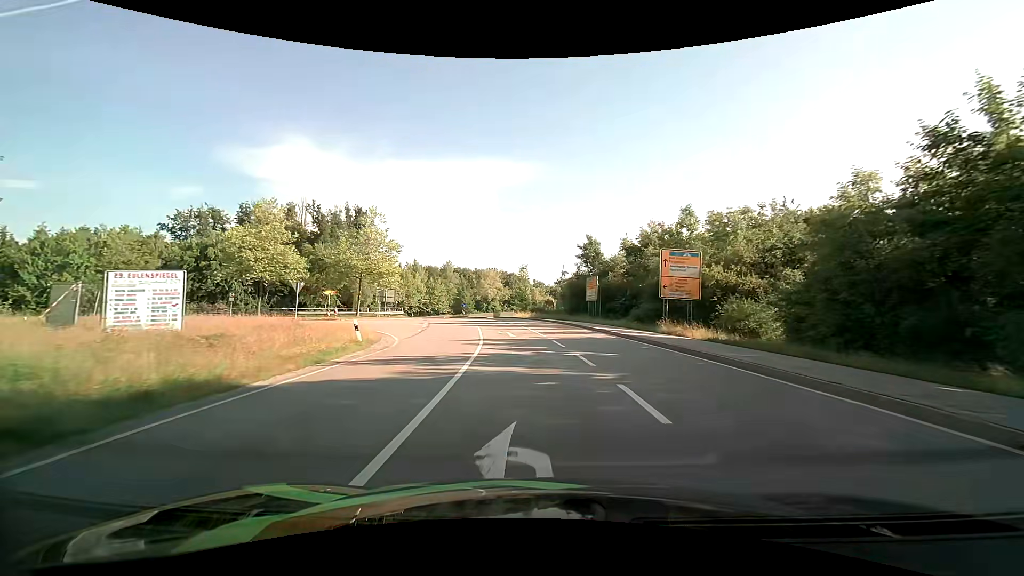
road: secondary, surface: asphalt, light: Day
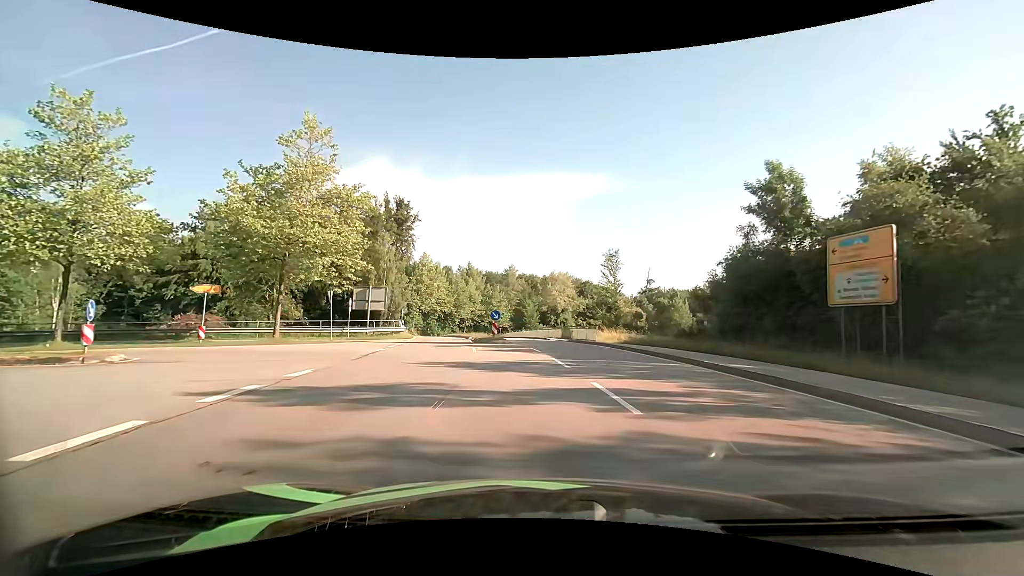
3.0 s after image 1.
(-2.0, +30.0) m; -8°
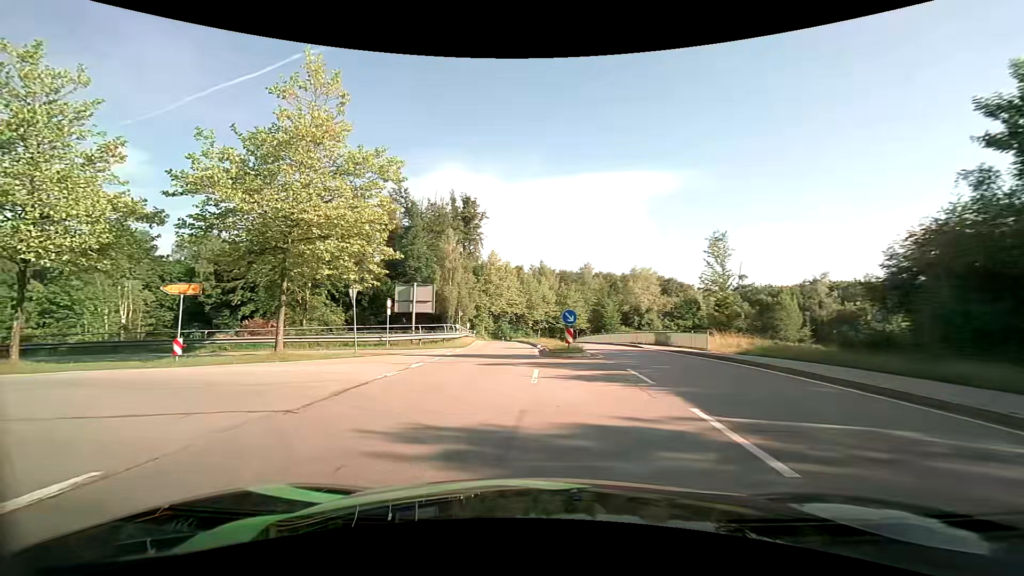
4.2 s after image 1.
(-0.4, +8.0) m; -8°
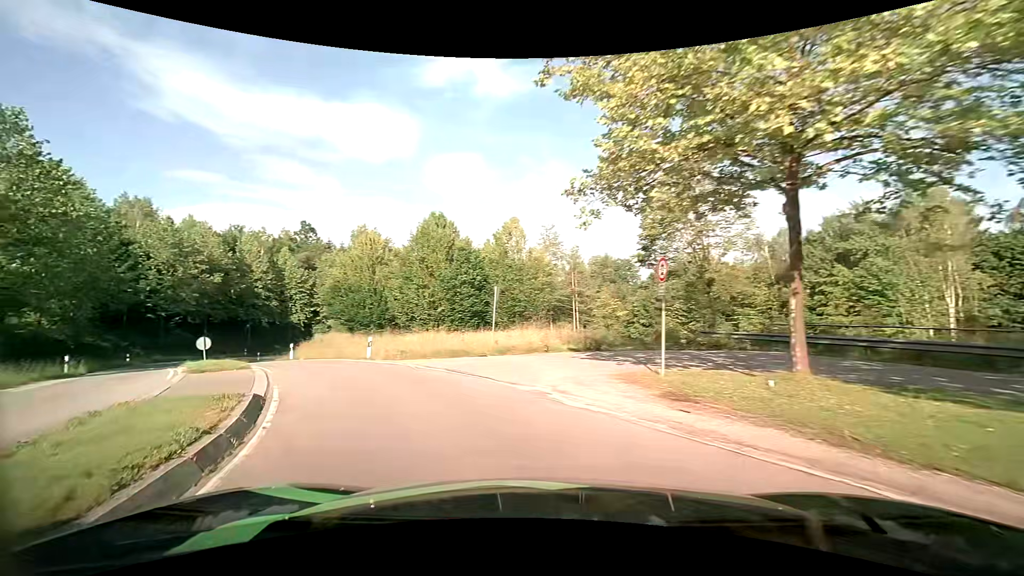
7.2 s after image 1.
(-10.0, +12.4) m; -79°
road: primary_link
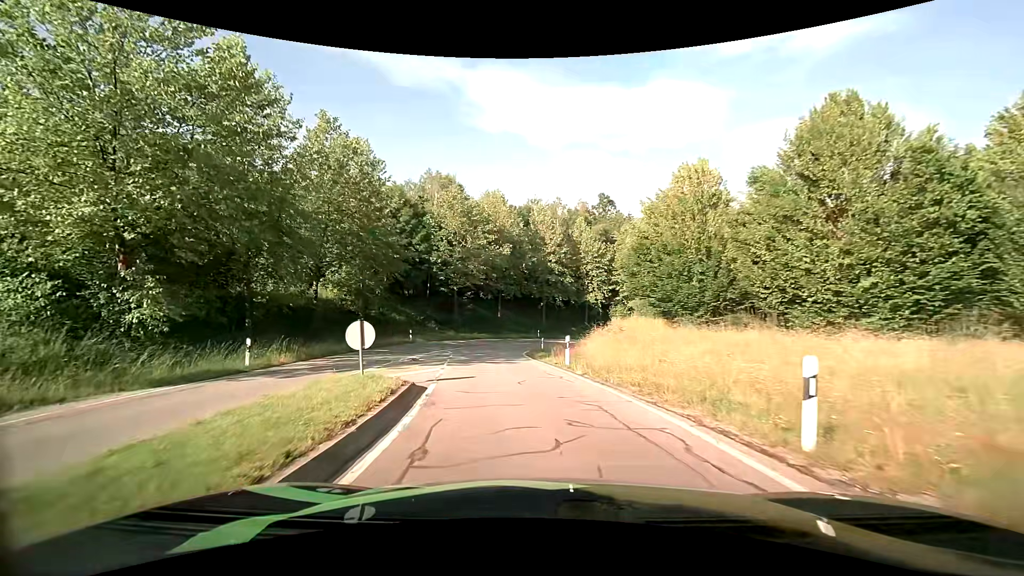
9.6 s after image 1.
(-5.9, +16.8) m; -33°
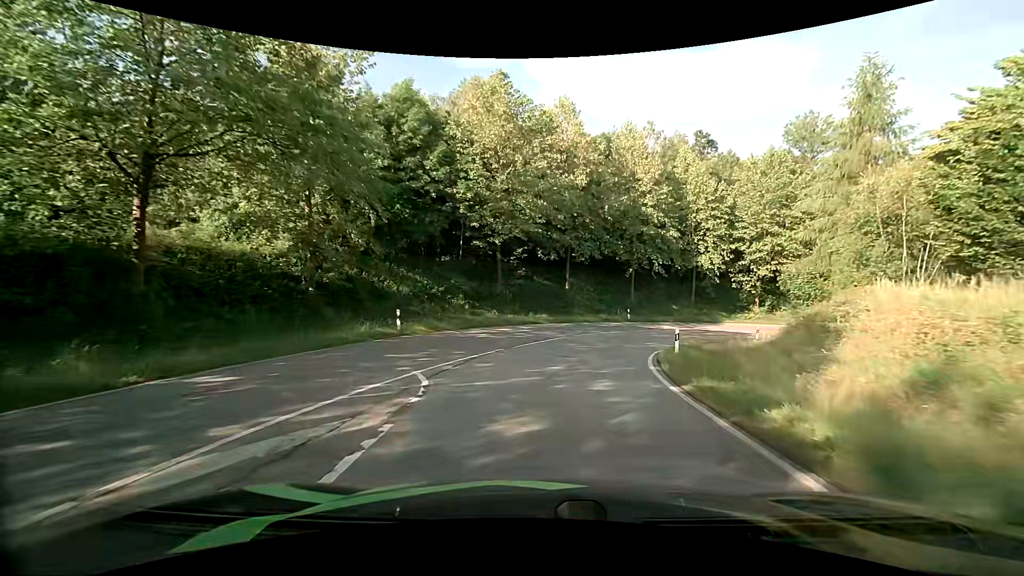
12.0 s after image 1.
(-2.0, +21.9) m; -7°
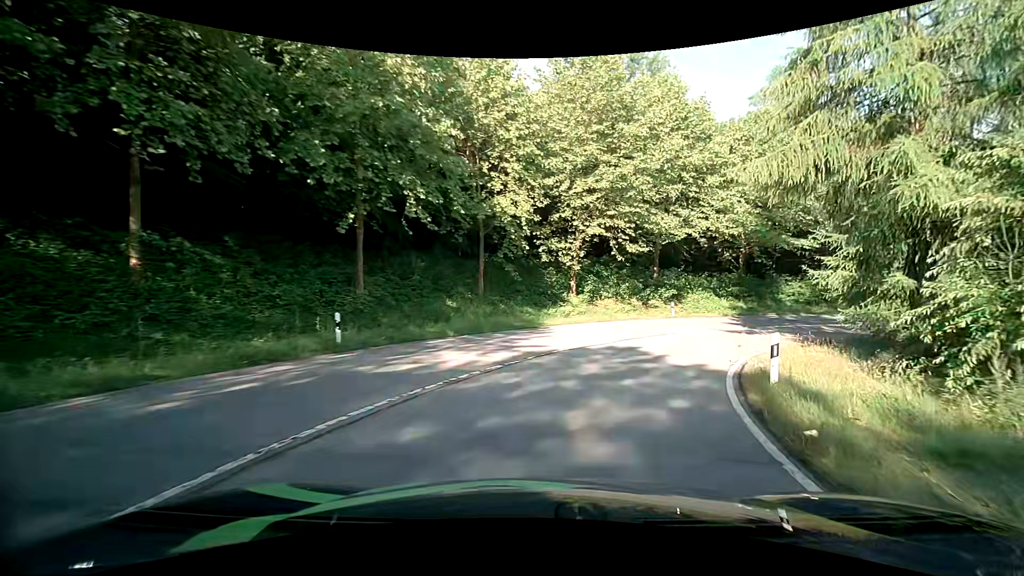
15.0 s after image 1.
(+5.4, +27.6) m; +27°
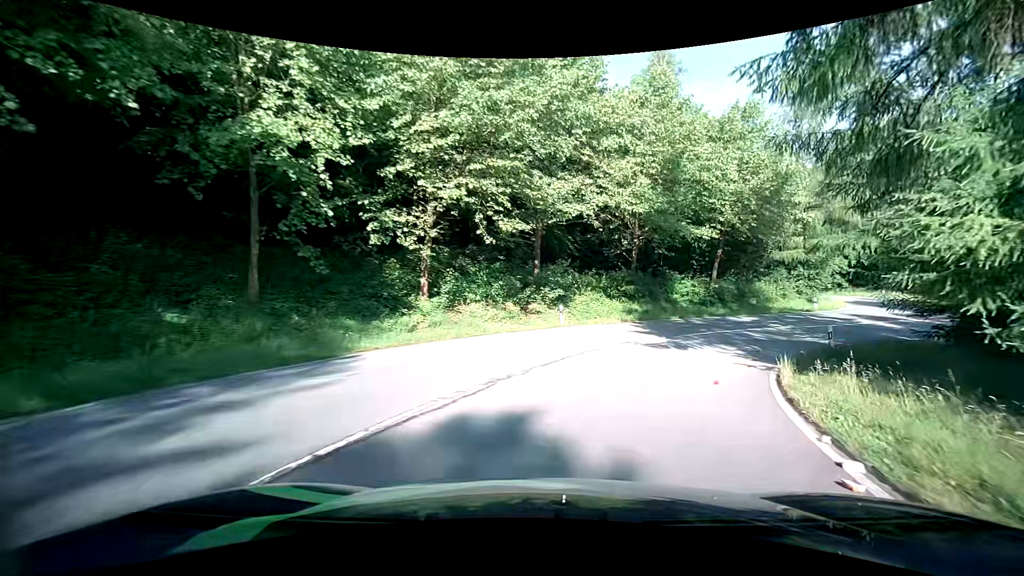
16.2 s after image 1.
(+1.4, +10.6) m; +14°
(+1, +10) (+5, +19) (+12, +26) (+21, +30) (+31, +29) (+39, +22) (+44, +14) (+47, +4) (+50, -5) (+54, -15) m
